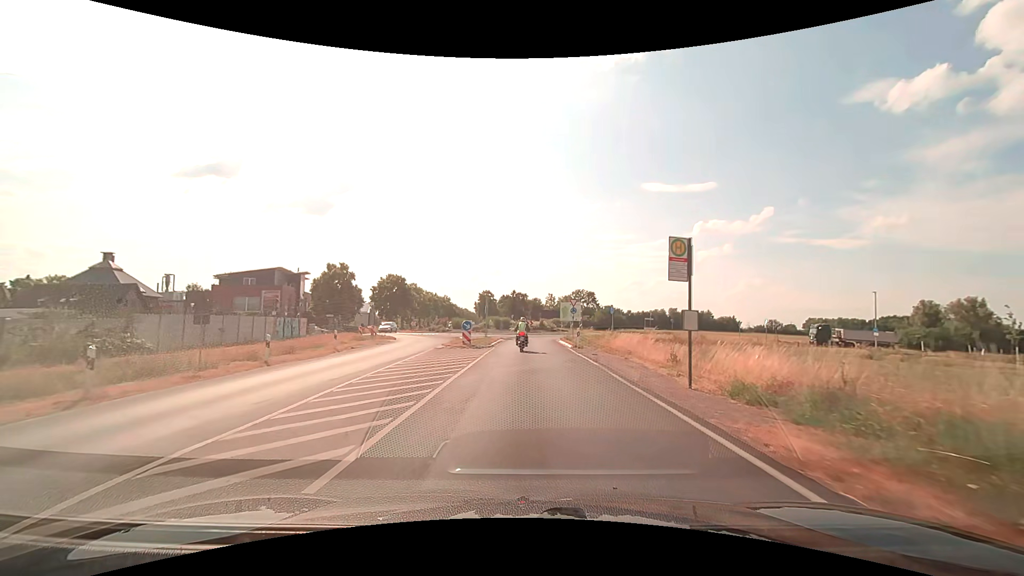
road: secondary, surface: asphalt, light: Day
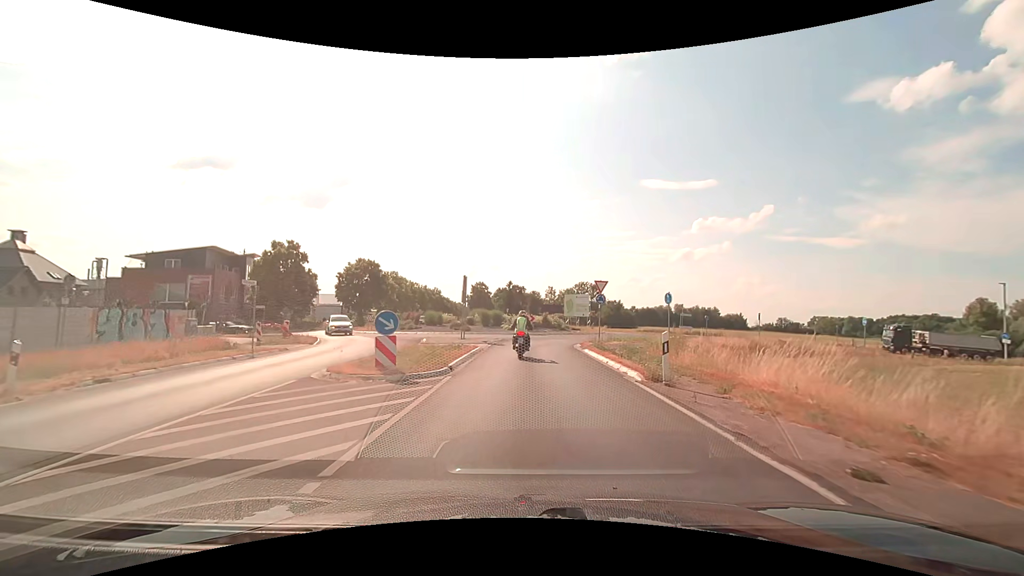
(-0.1, +17.0) m; +1°
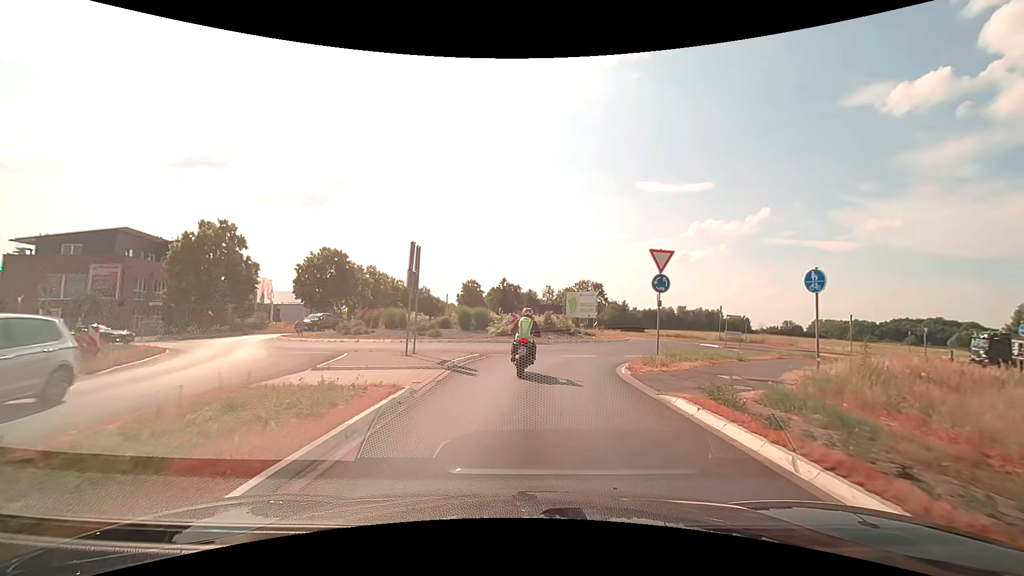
(0.0, +13.2) m; 0°
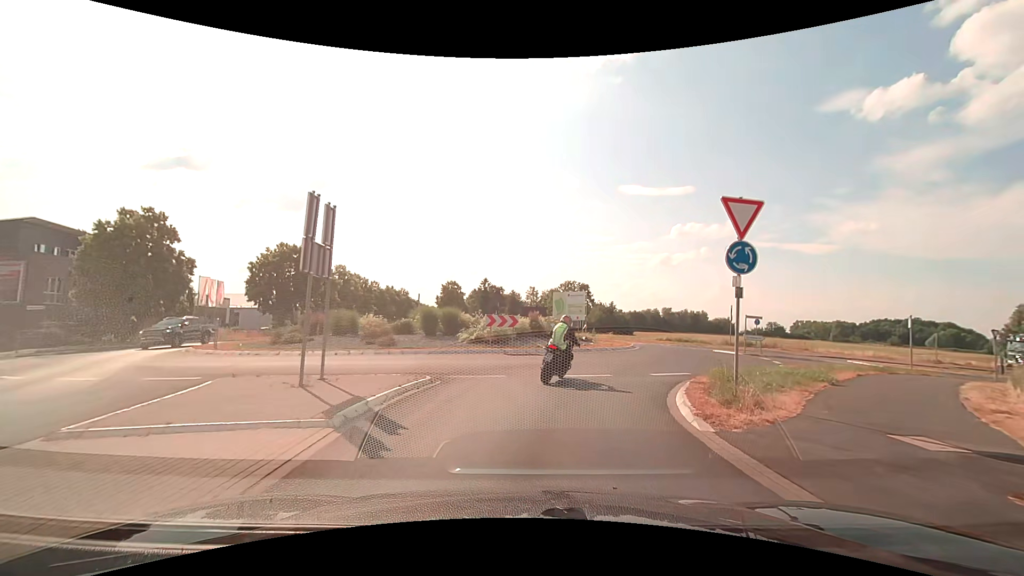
(+0.1, +6.9) m; +2°
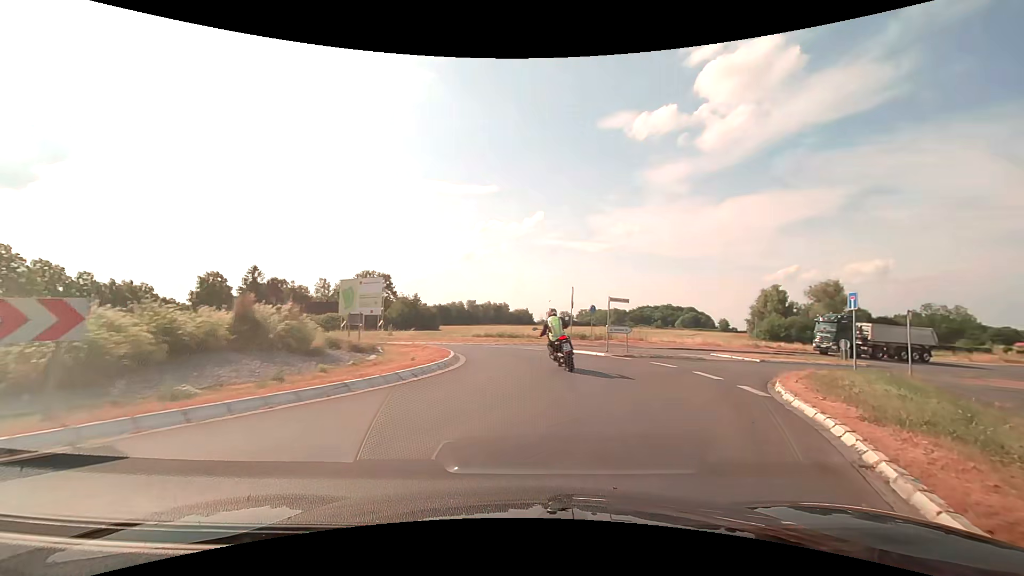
(+1.7, +14.6) m; +23°
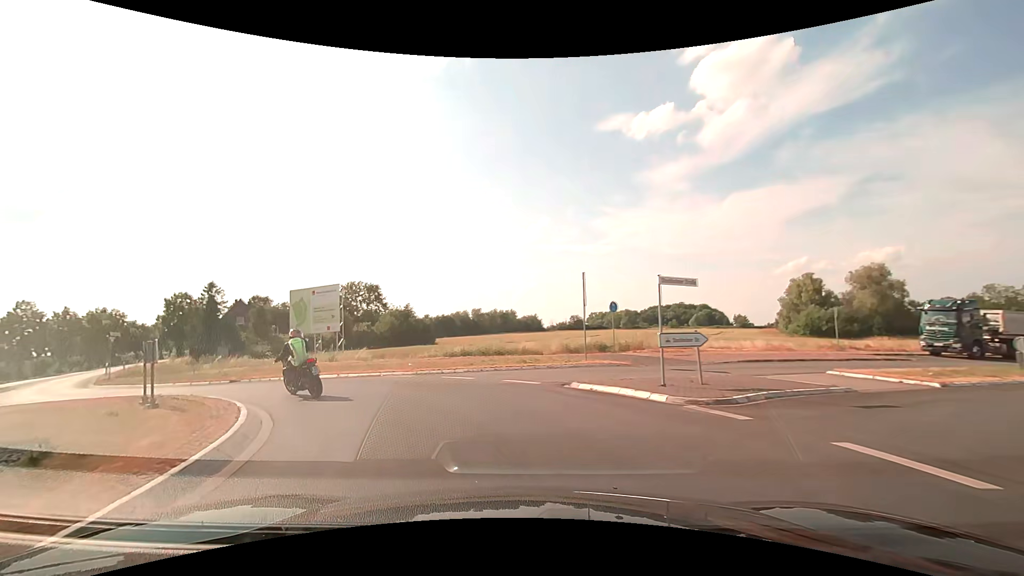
(+0.9, +12.0) m; 0°
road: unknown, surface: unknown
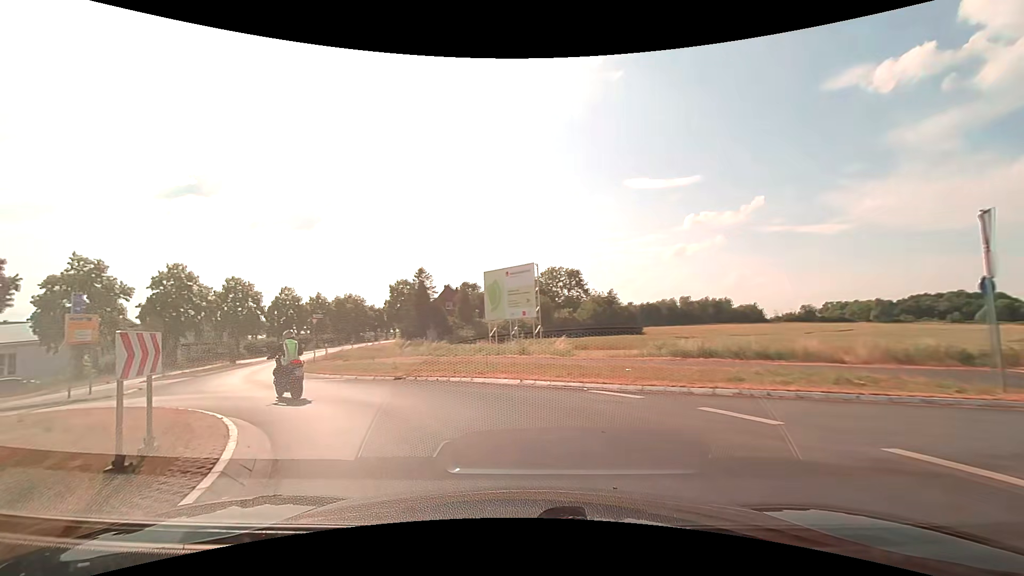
(-1.6, +7.8) m; -23°
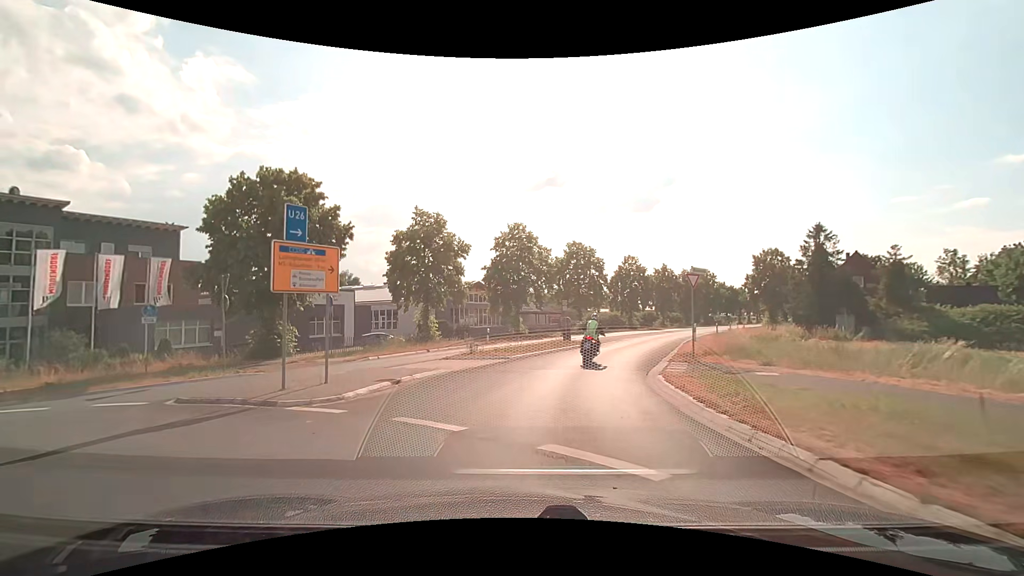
(-6.8, +15.3) m; -39°
(0, +10) (+2, +20) (+5, +29) (+9, +39) (+13, +48) (+17, +57) (+22, +65) (+27, +74) (+32, +83) (+37, +91) m
